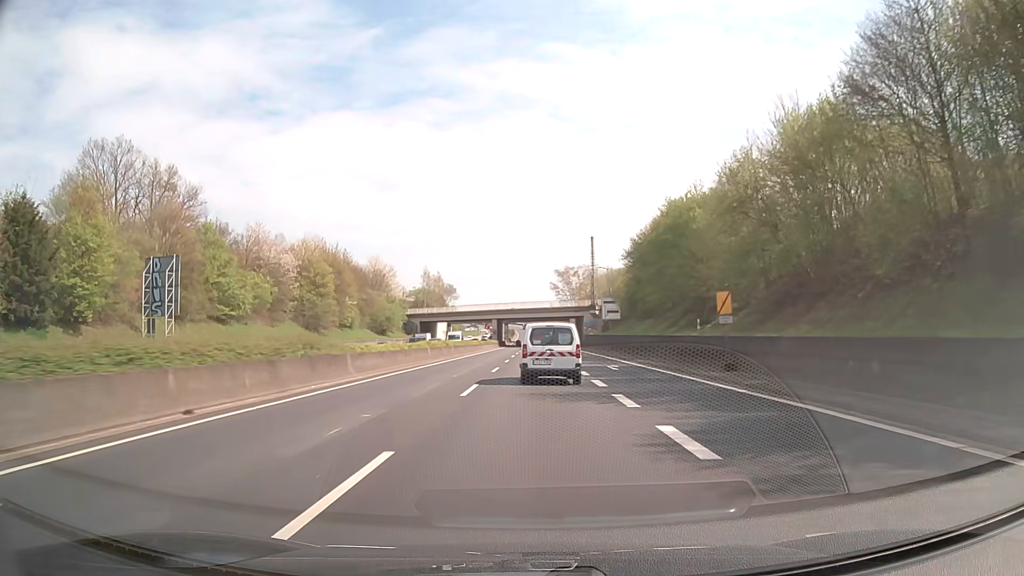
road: trunk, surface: asphalt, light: Day
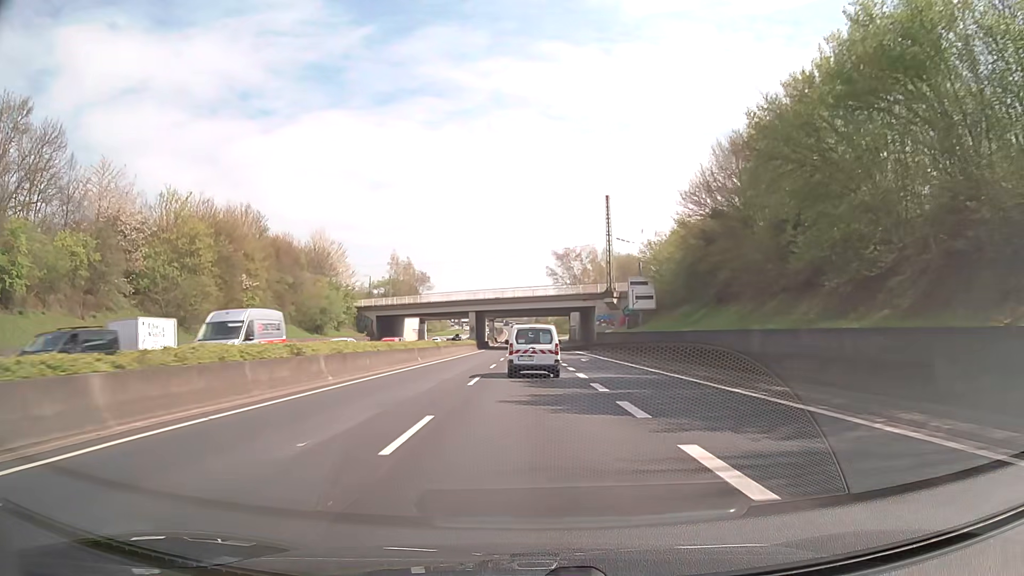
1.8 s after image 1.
(+0.2, +32.4) m; +1°
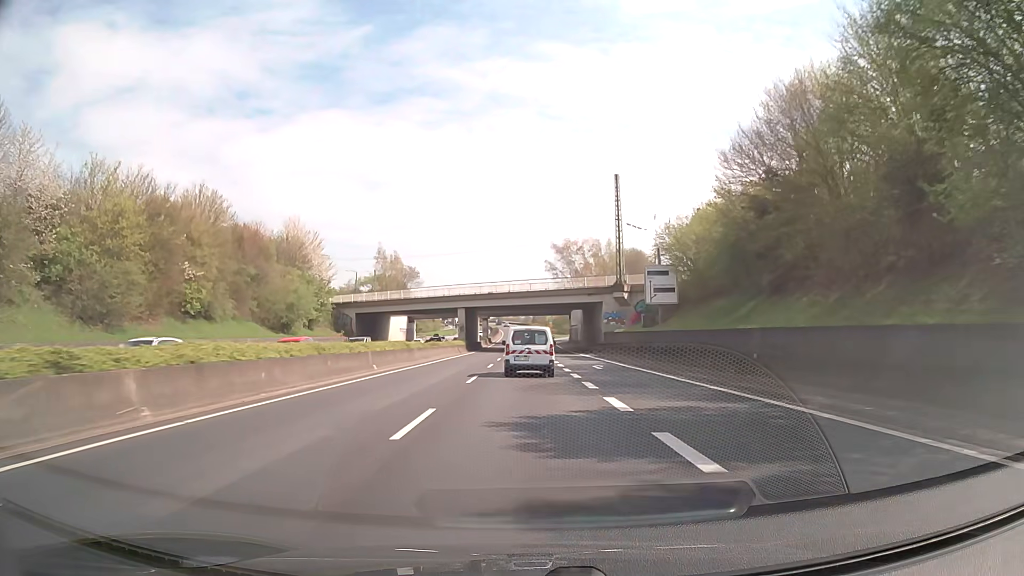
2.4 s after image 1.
(0.0, +10.8) m; 0°
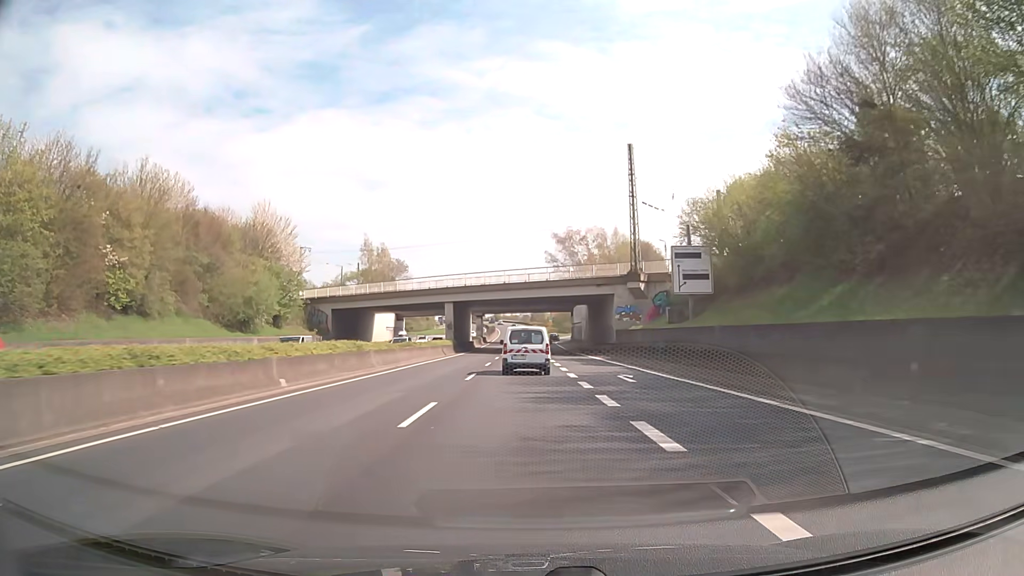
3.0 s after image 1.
(0.0, +10.8) m; 0°
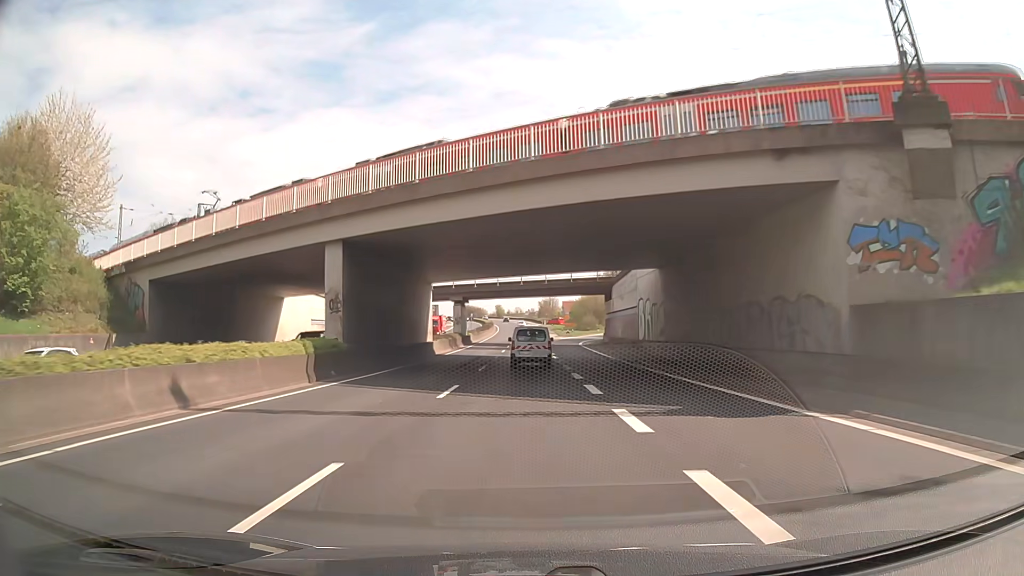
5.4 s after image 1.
(-0.2, +43.4) m; -1°
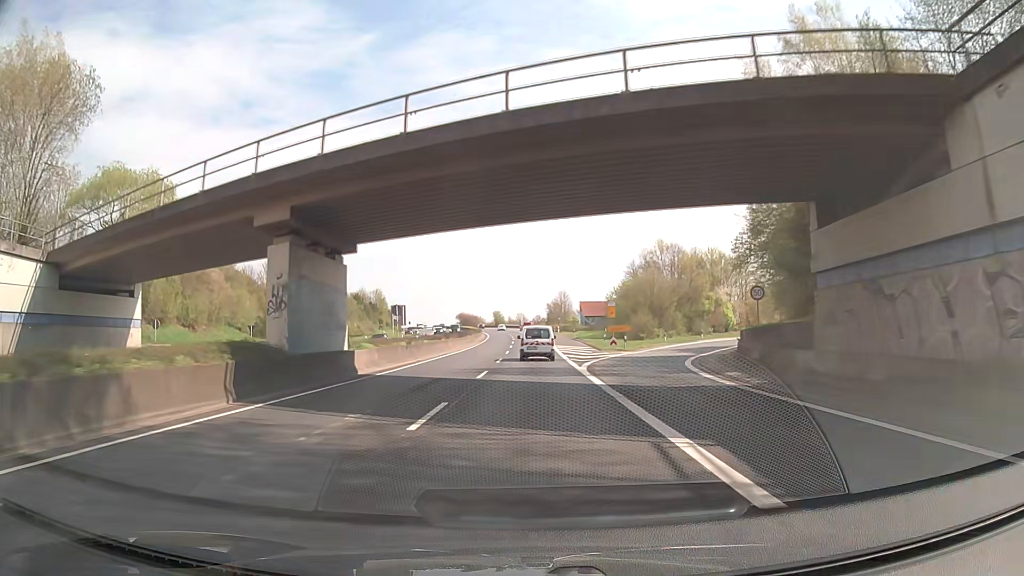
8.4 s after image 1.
(-0.7, +53.6) m; 0°
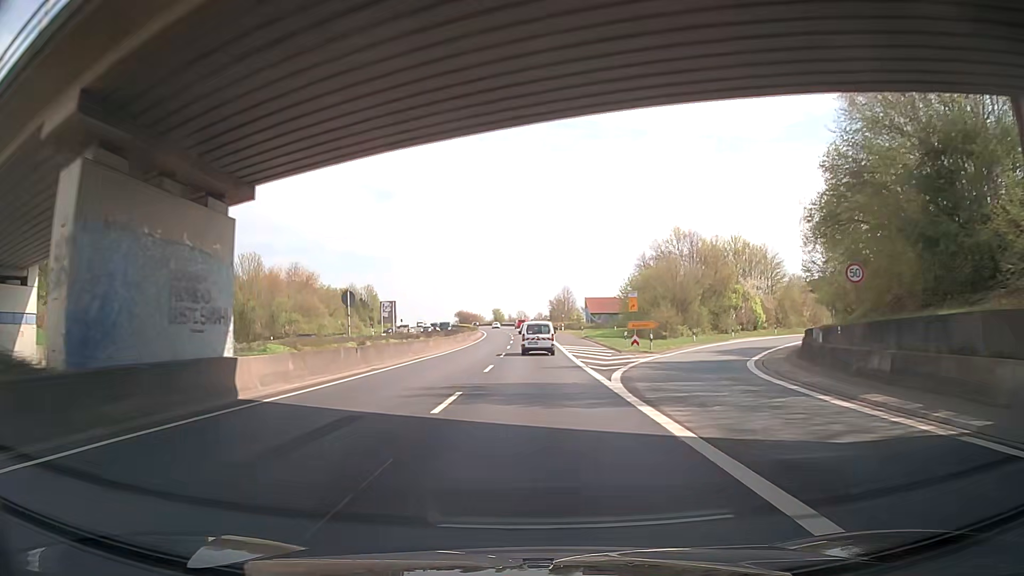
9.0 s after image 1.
(-0.1, +10.4) m; -1°
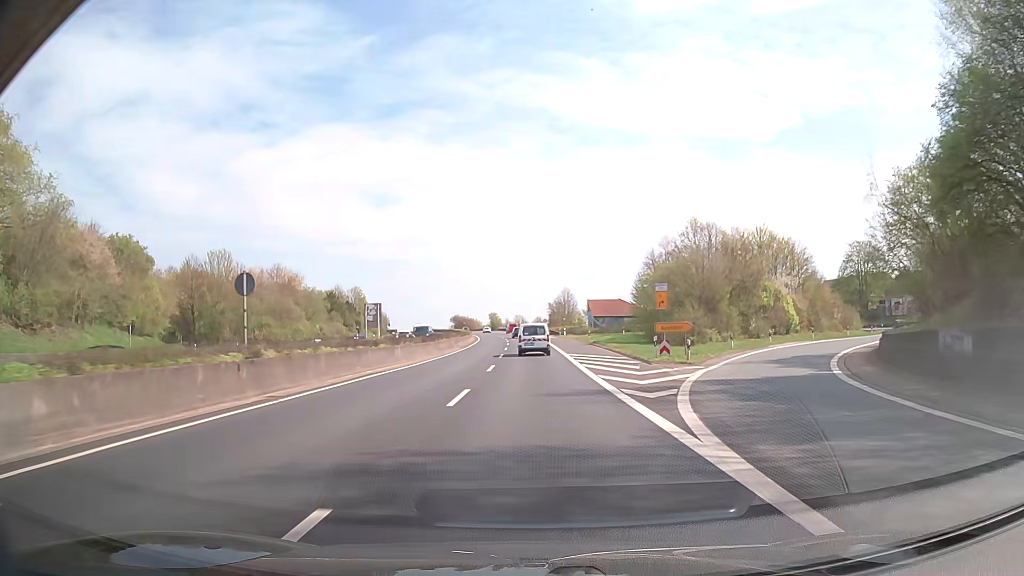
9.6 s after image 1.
(0.0, +10.2) m; 0°
(0, +10) (0, +20) (0, +30) (0, +40) (0, +50) (0, +60) (-1, +70) (-1, +80) (-2, +90) (-2, +100) m
